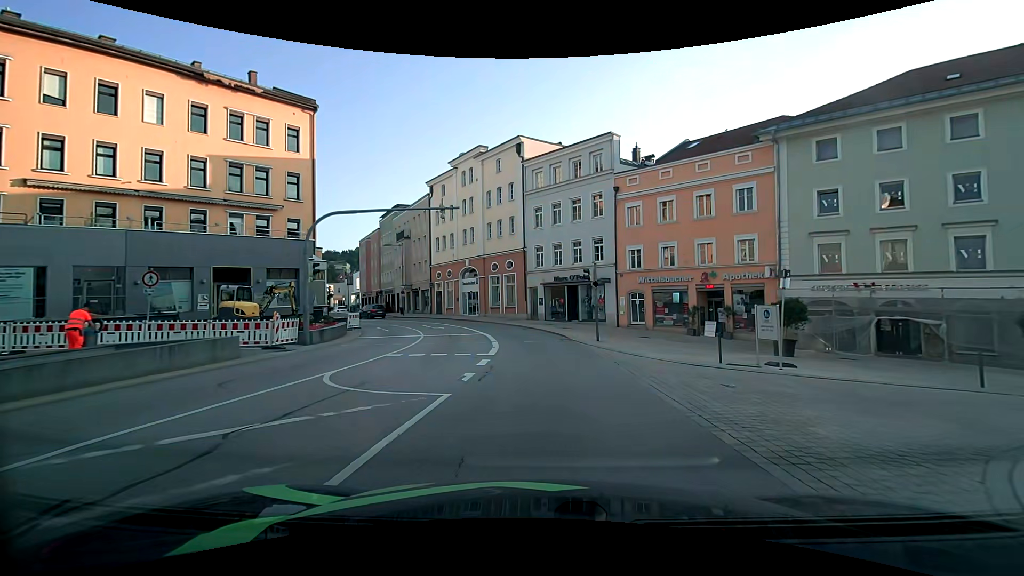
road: primary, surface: asphalt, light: Day
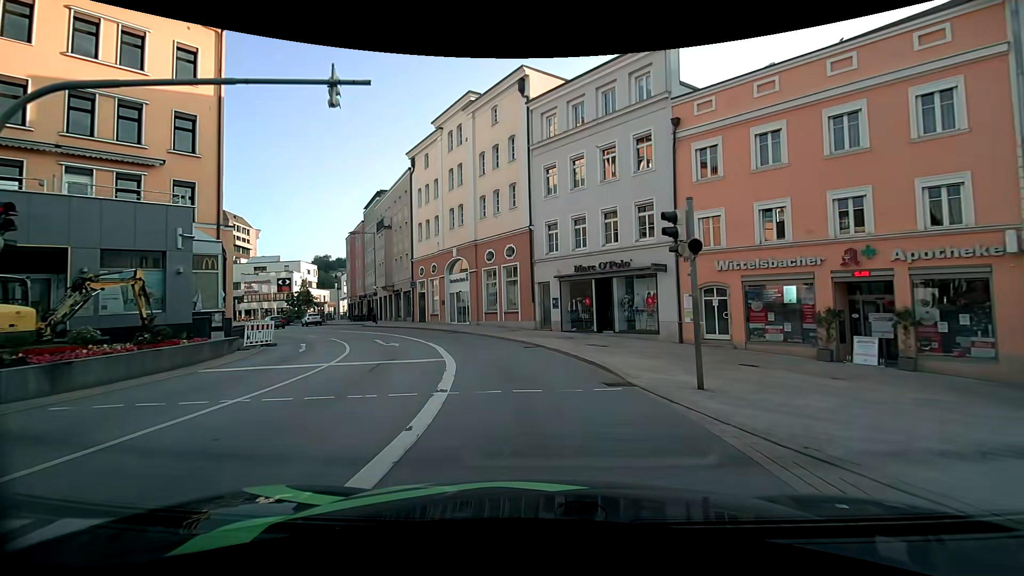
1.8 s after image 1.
(-0.1, +13.2) m; -2°
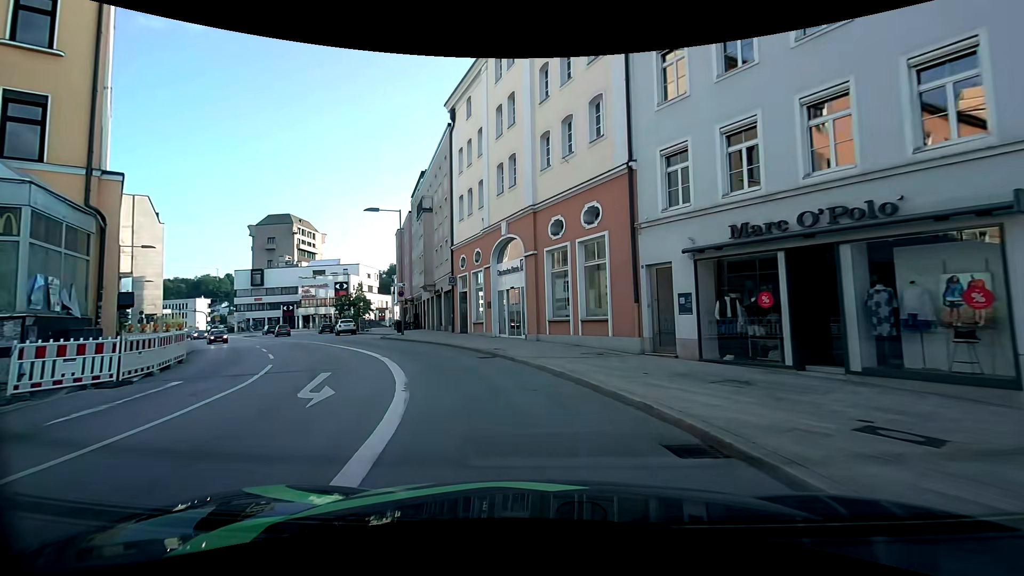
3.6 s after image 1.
(-0.8, +12.9) m; -9°
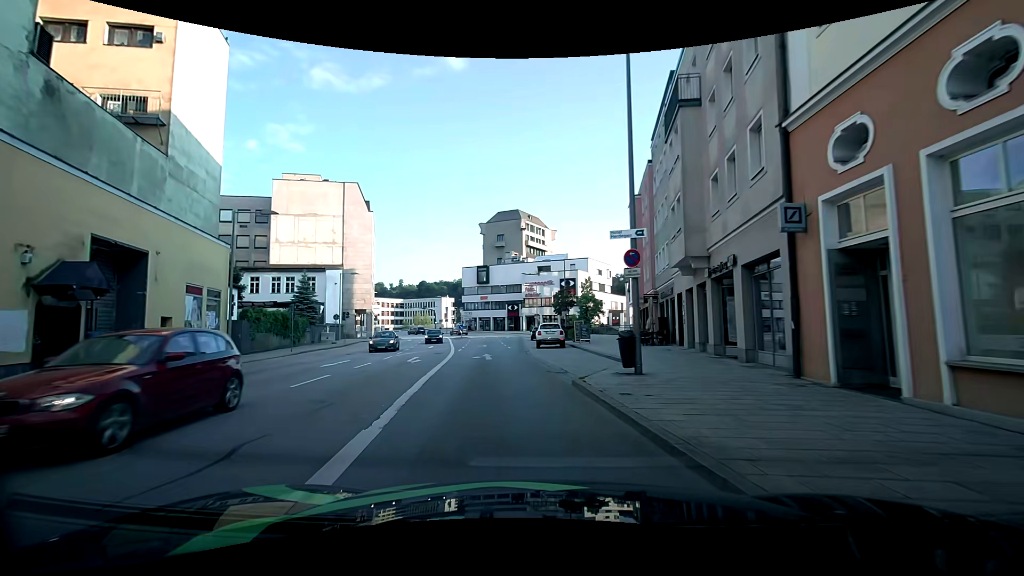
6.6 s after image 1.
(-4.5, +20.2) m; -26°
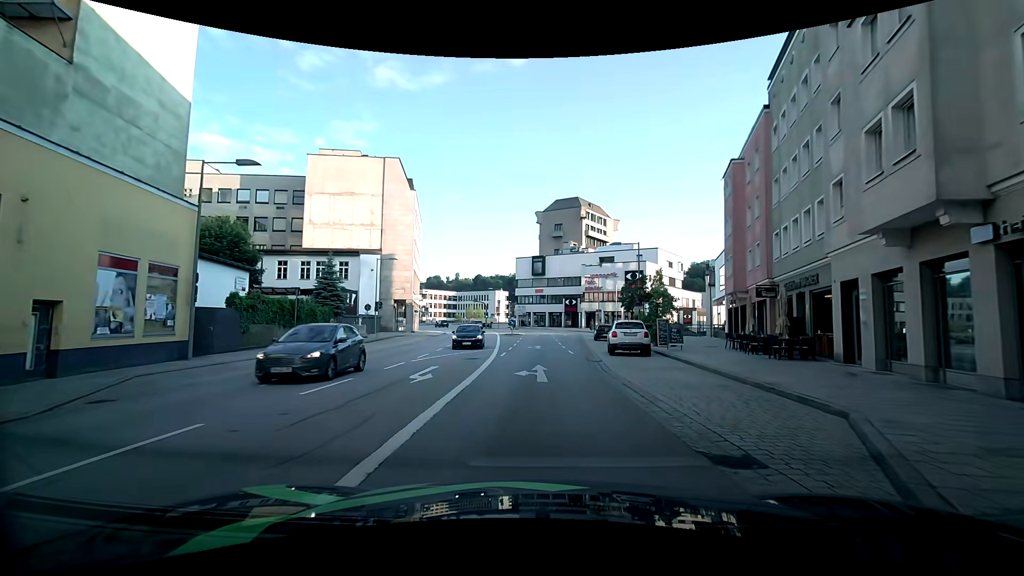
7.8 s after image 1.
(-0.4, +8.5) m; -7°
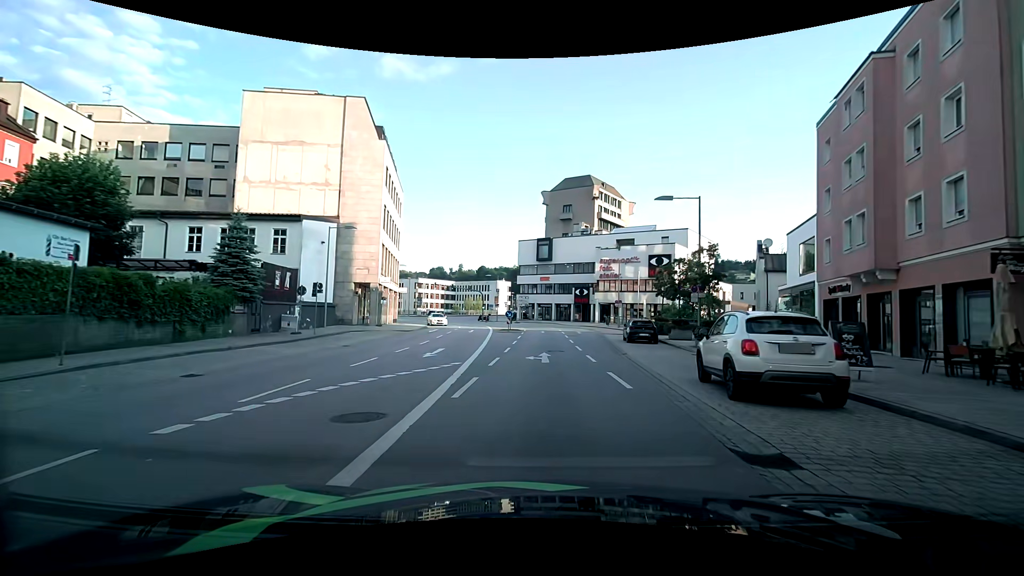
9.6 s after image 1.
(-0.3, +13.6) m; +1°
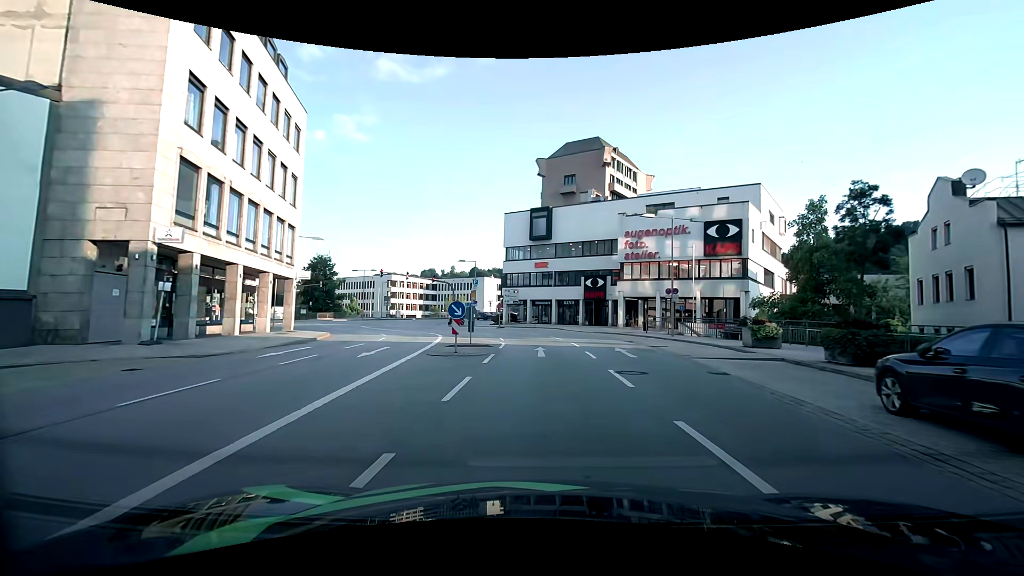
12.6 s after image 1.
(-0.6, +24.7) m; 0°
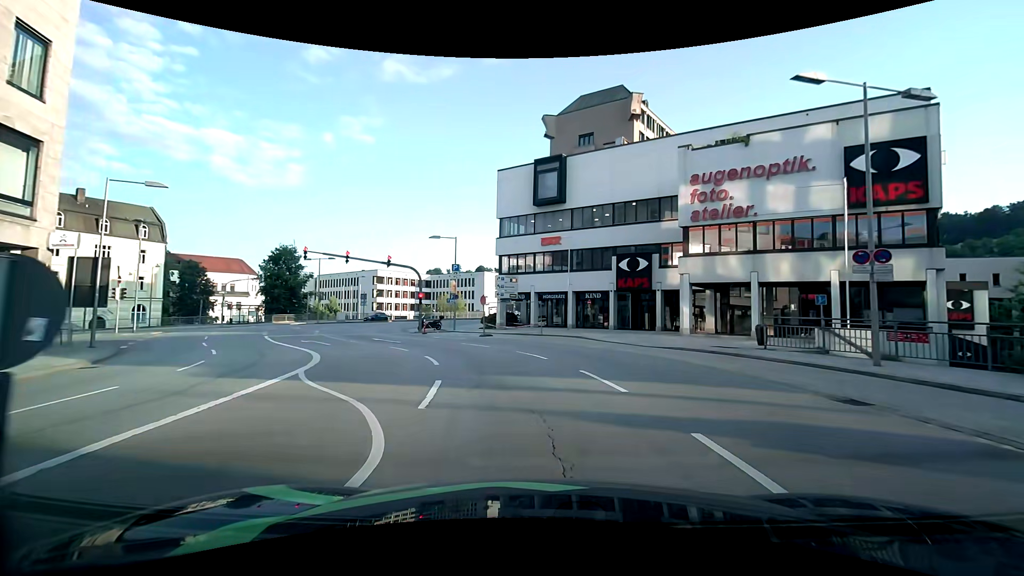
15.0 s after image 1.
(0.0, +18.8) m; -1°
